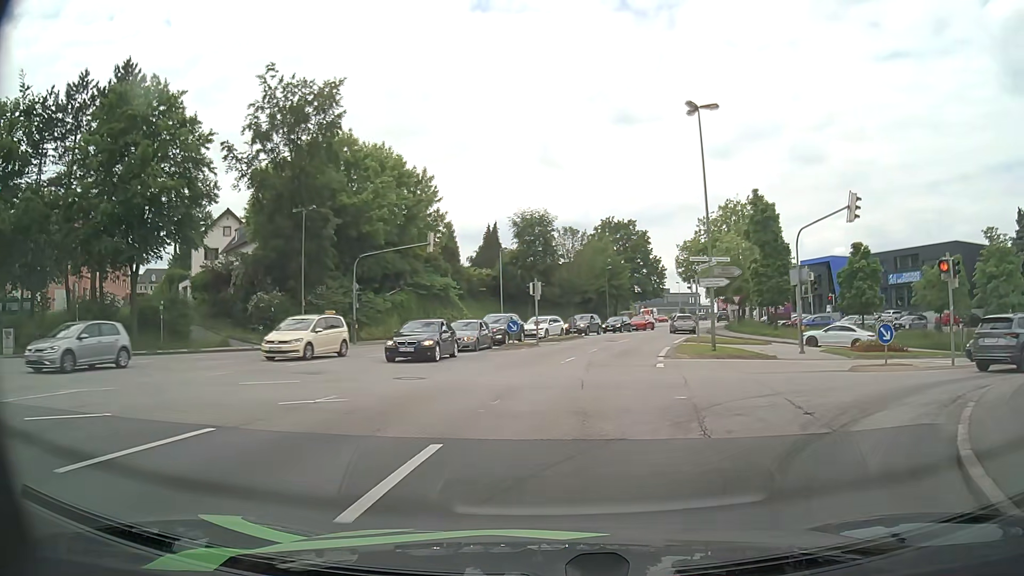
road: tertiary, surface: asphalt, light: Day
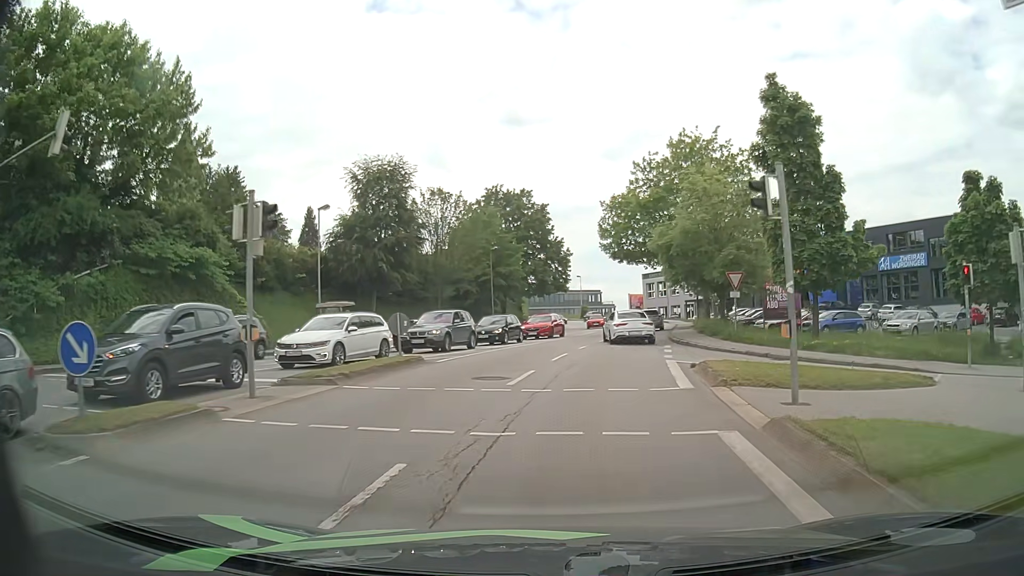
(+1.8, +24.7) m; +9°
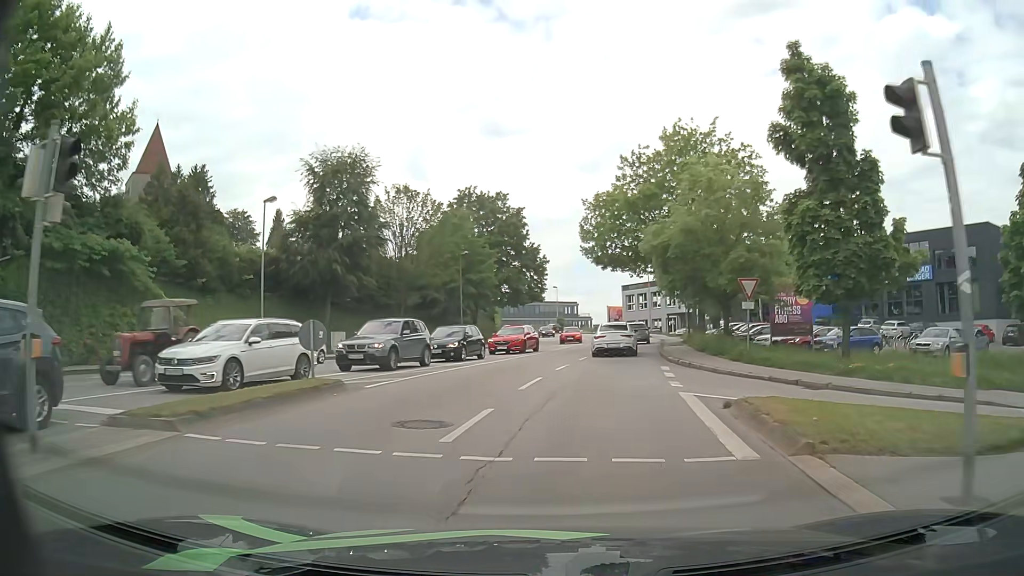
(0.0, +5.0) m; +2°
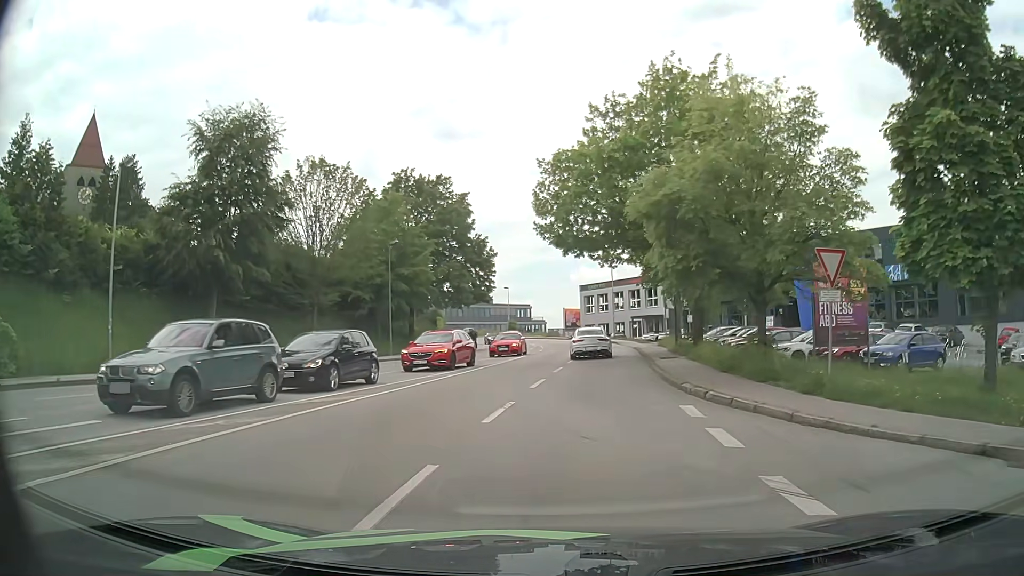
(+0.4, +9.9) m; +4°
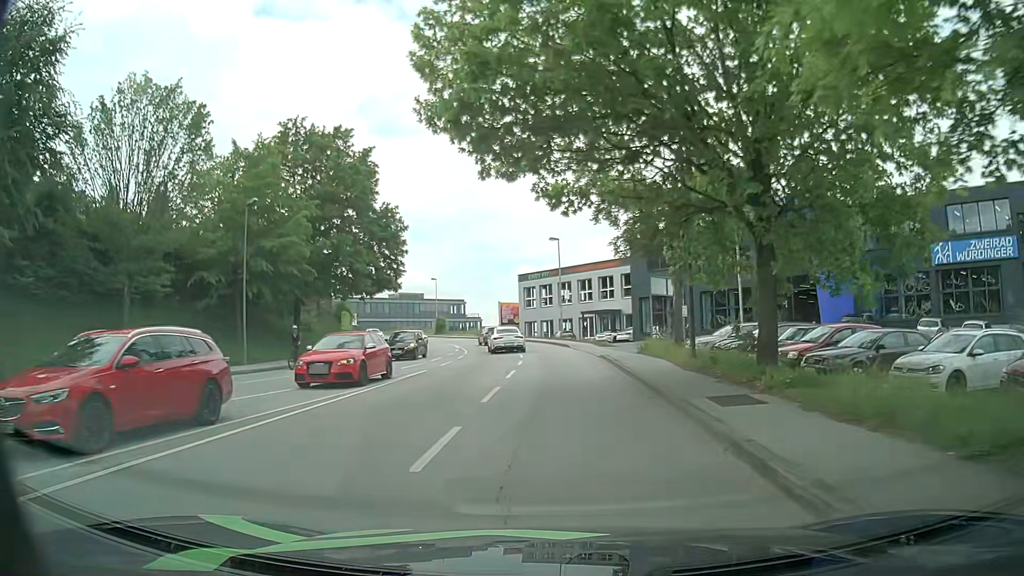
(+0.7, +15.1) m; +4°
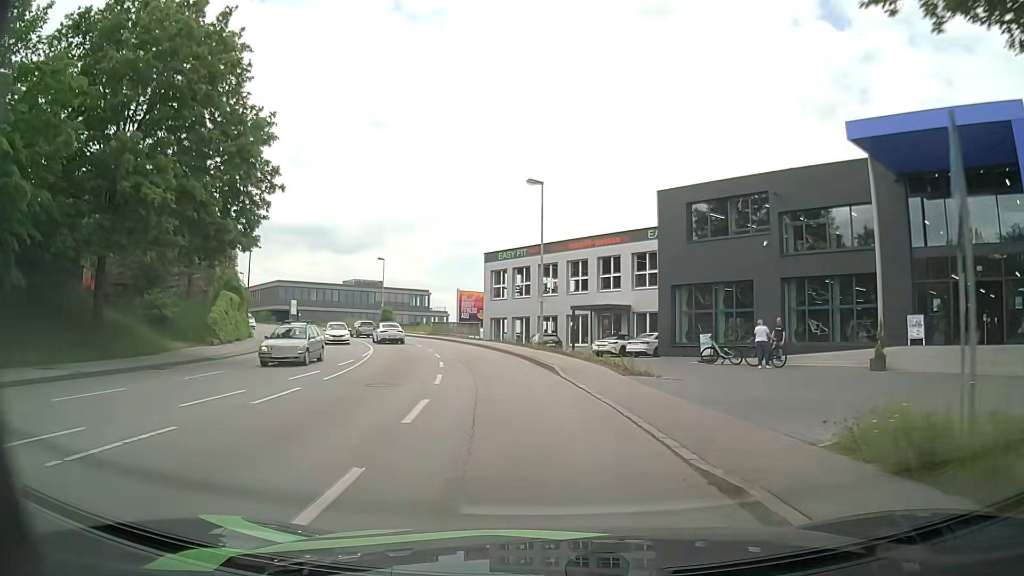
(+0.7, +21.1) m; +2°
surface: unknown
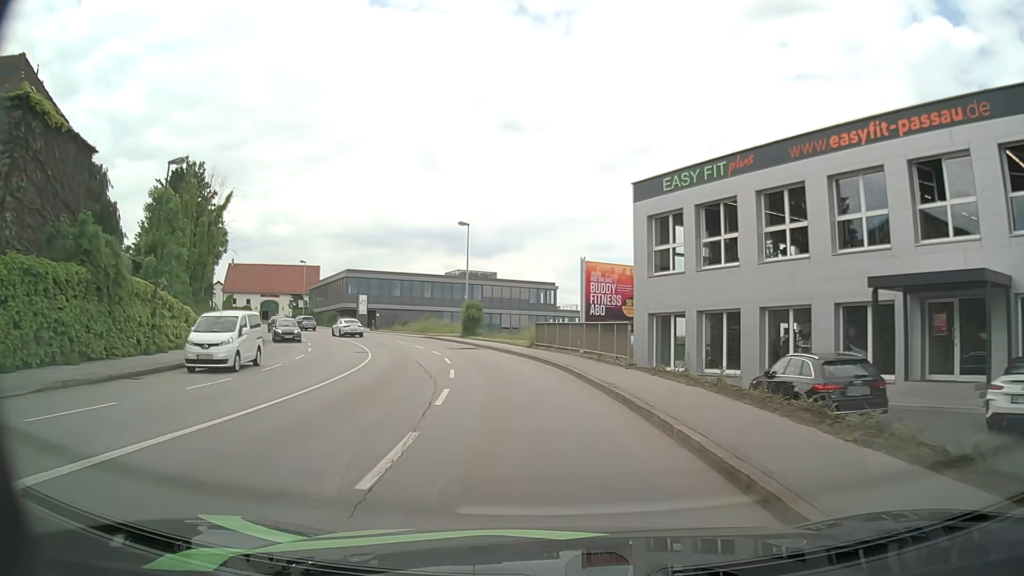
(-2.7, +28.4) m; -12°
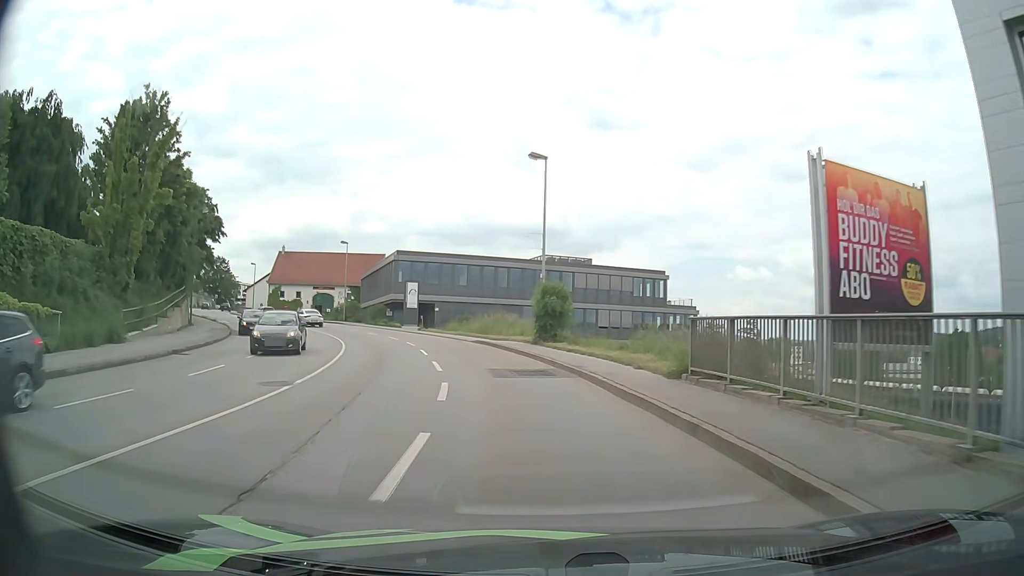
(-1.2, +18.7) m; -8°
